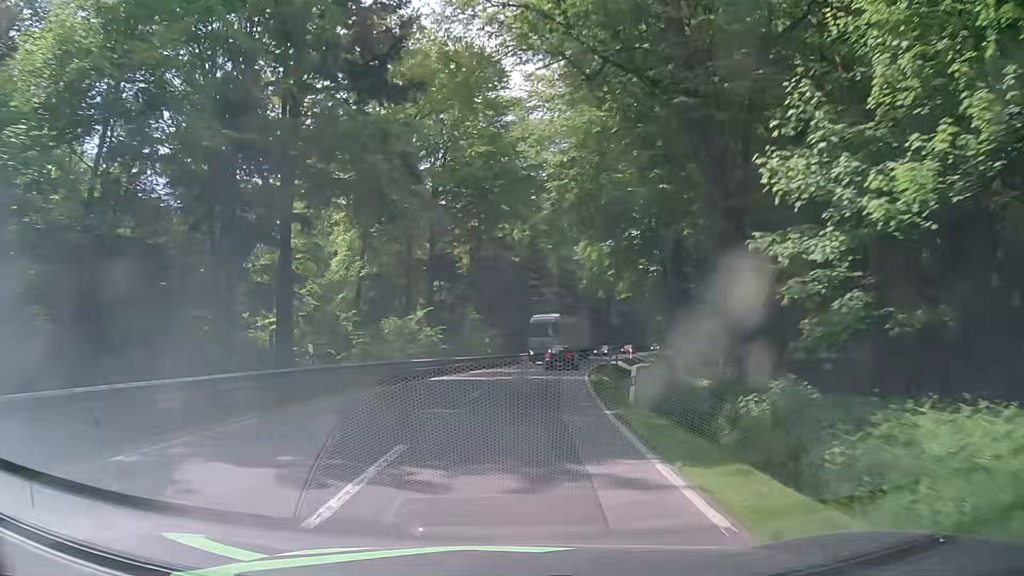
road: secondary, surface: asphalt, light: Day
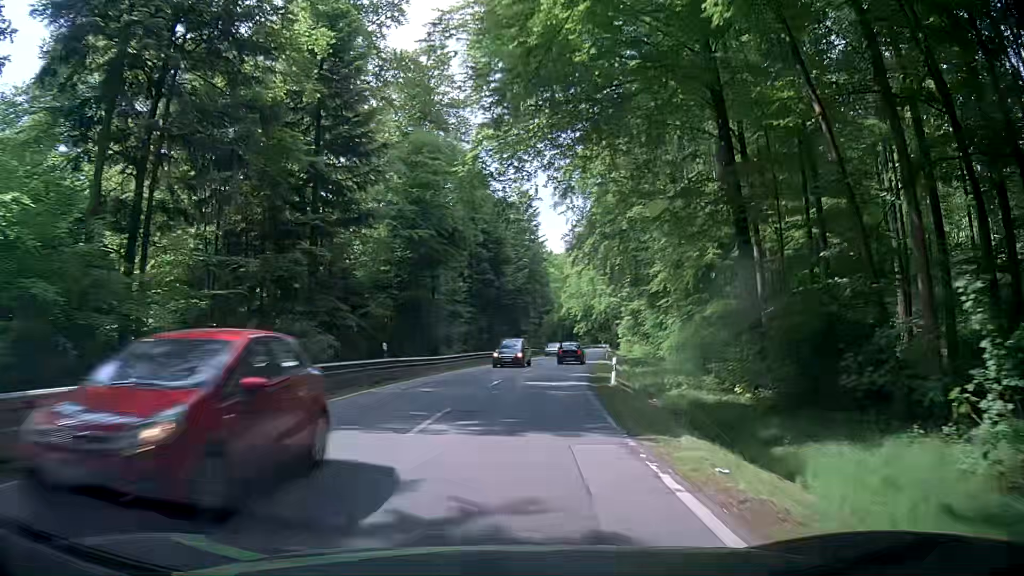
(+5.0, +50.3) m; +11°
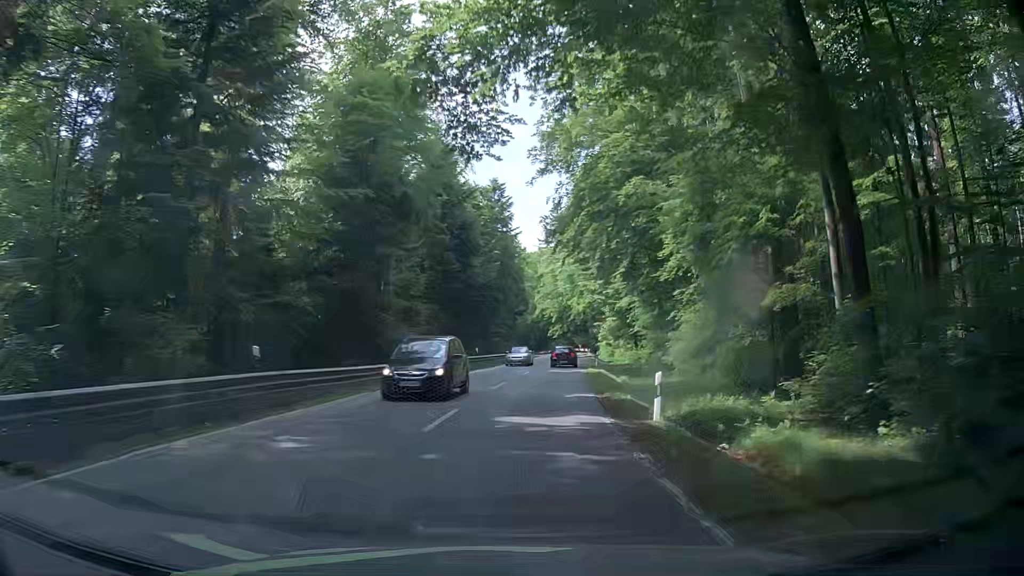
(+0.2, +10.5) m; +2°
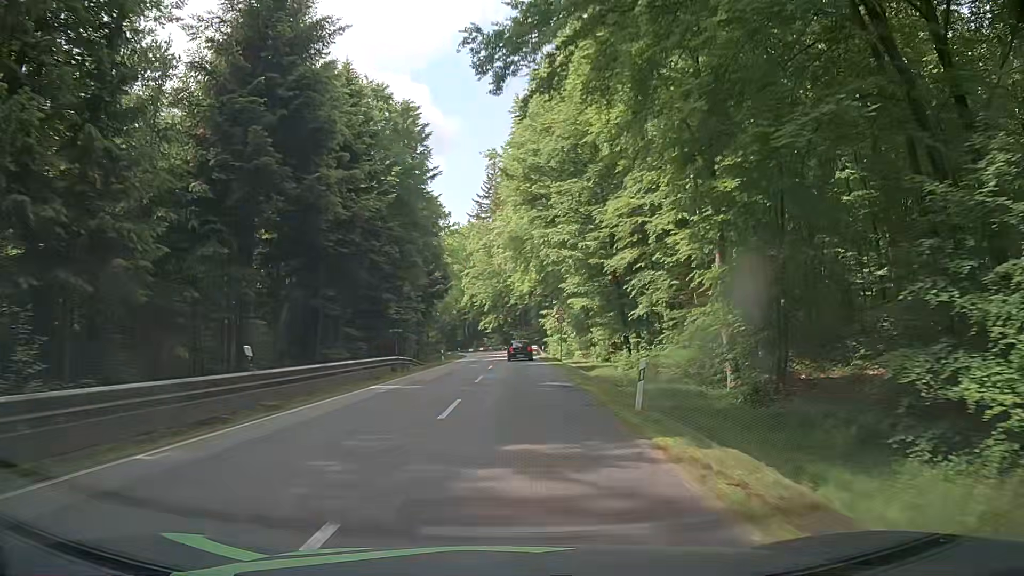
(+2.3, +31.8) m; +7°
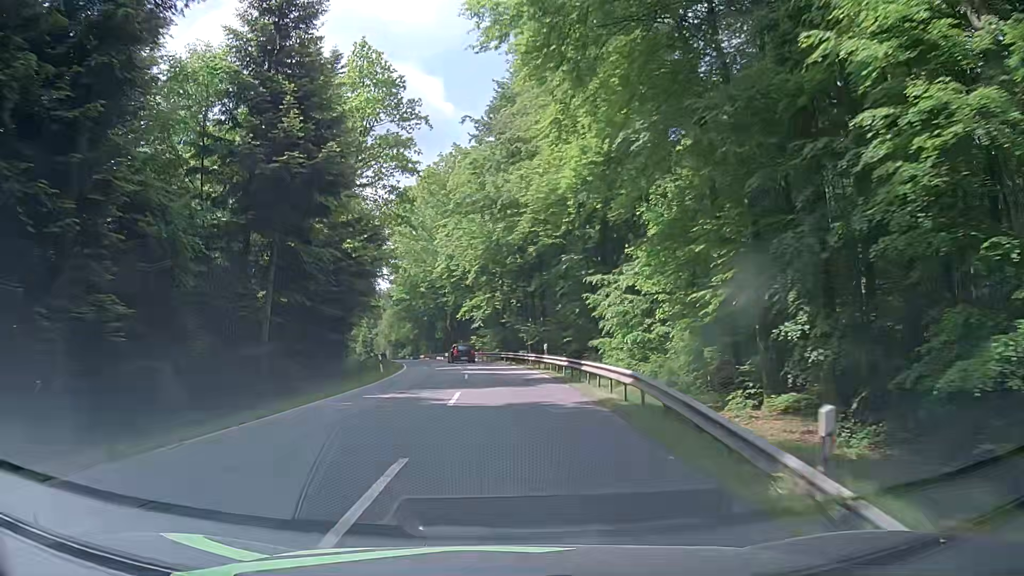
(+0.3, +52.4) m; 0°
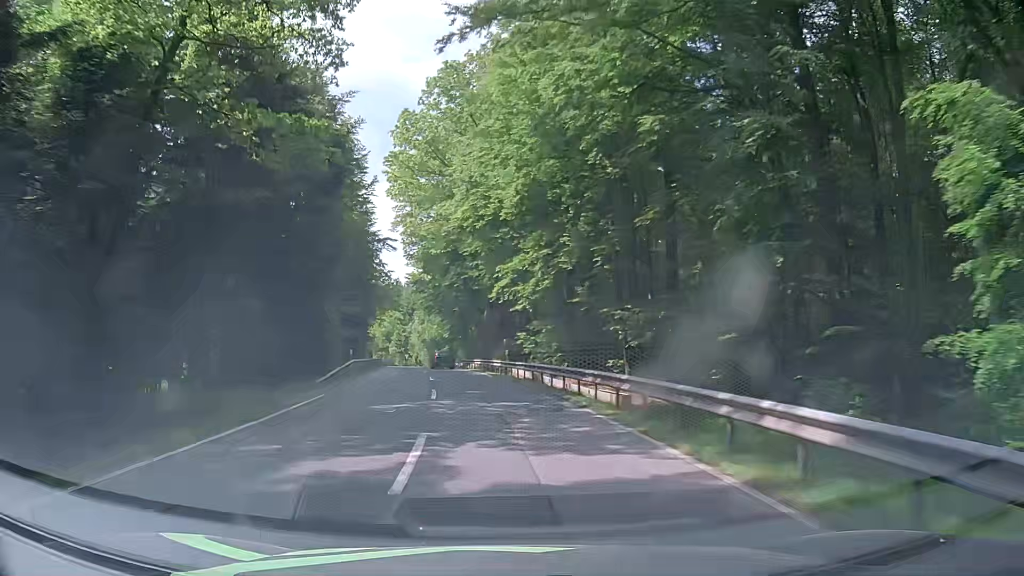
(-0.7, +30.9) m; -4°
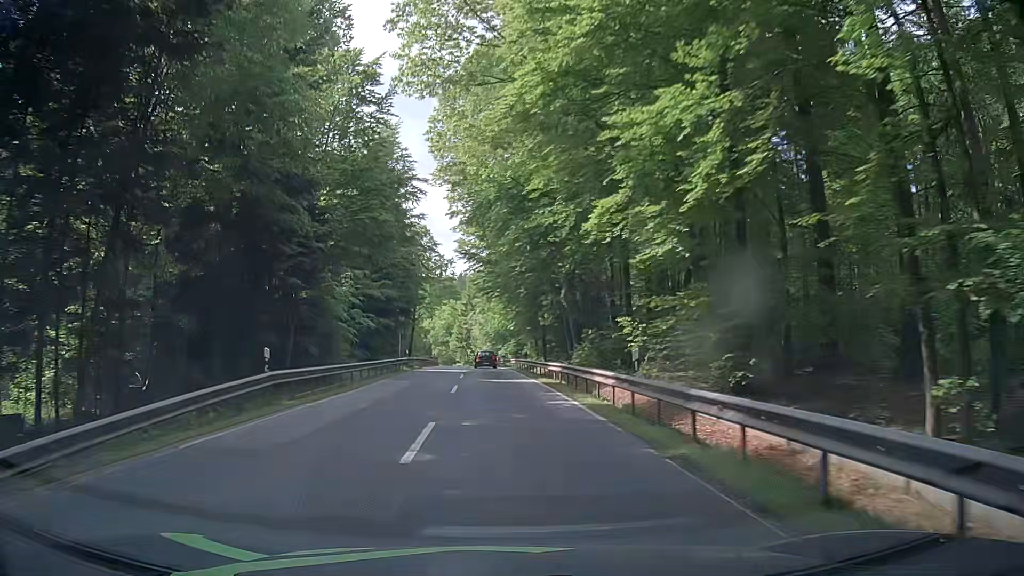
(-1.4, +20.6) m; -7°
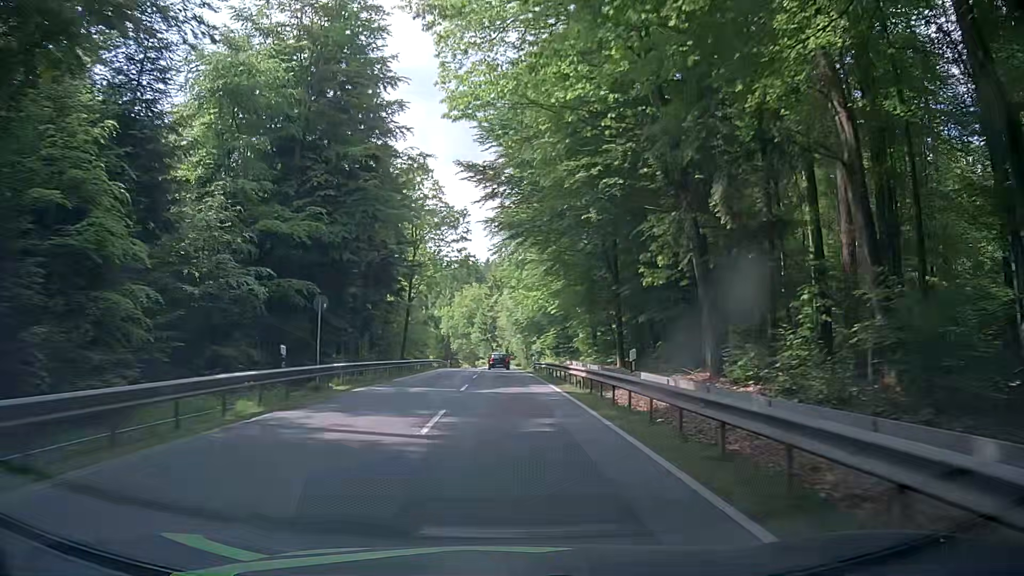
(-0.4, +31.6) m; -2°
(0, +10) (0, +20) (0, +30) (-1, +40) (-1, +50) (-1, +60) (-1, +70) (-2, +80) (-2, +90) (-3, +100) m
